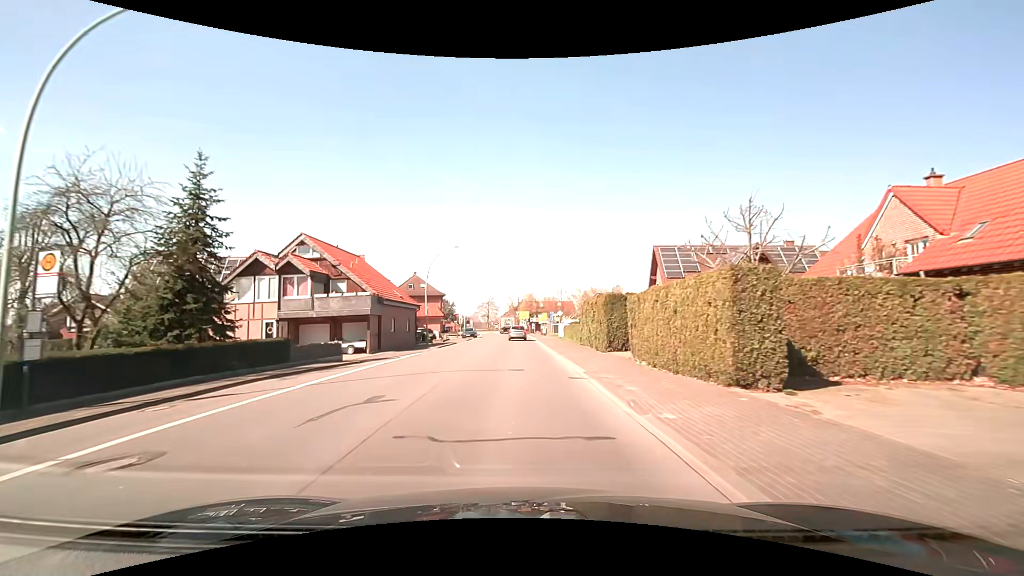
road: secondary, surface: asphalt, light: Day
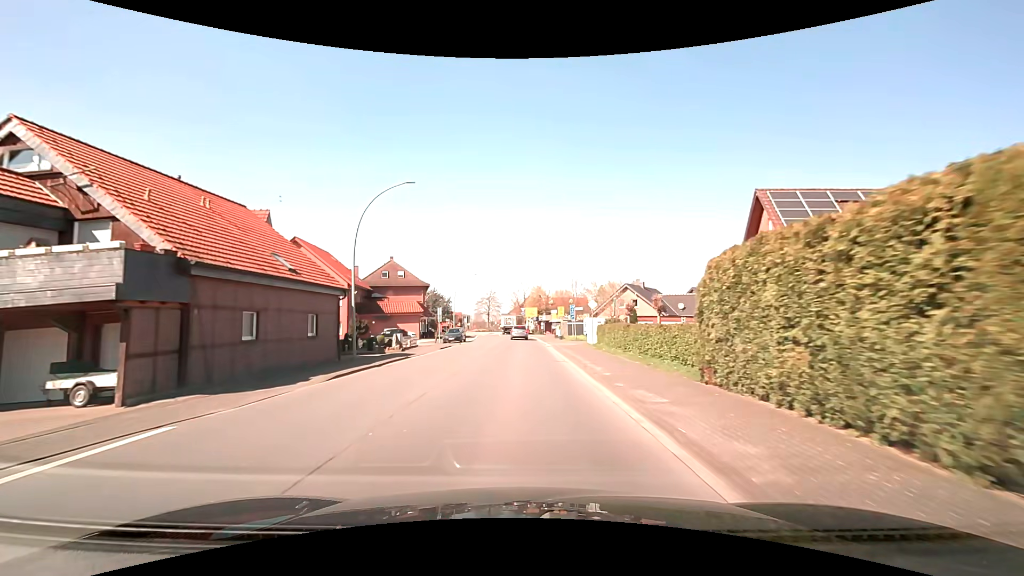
(-0.1, +20.9) m; -1°
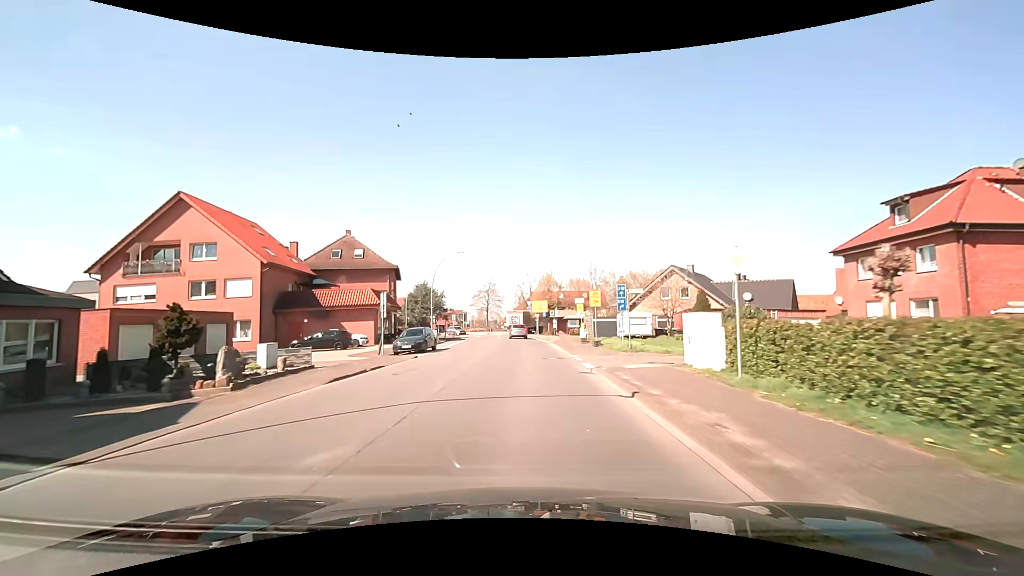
(-0.1, +20.3) m; -1°
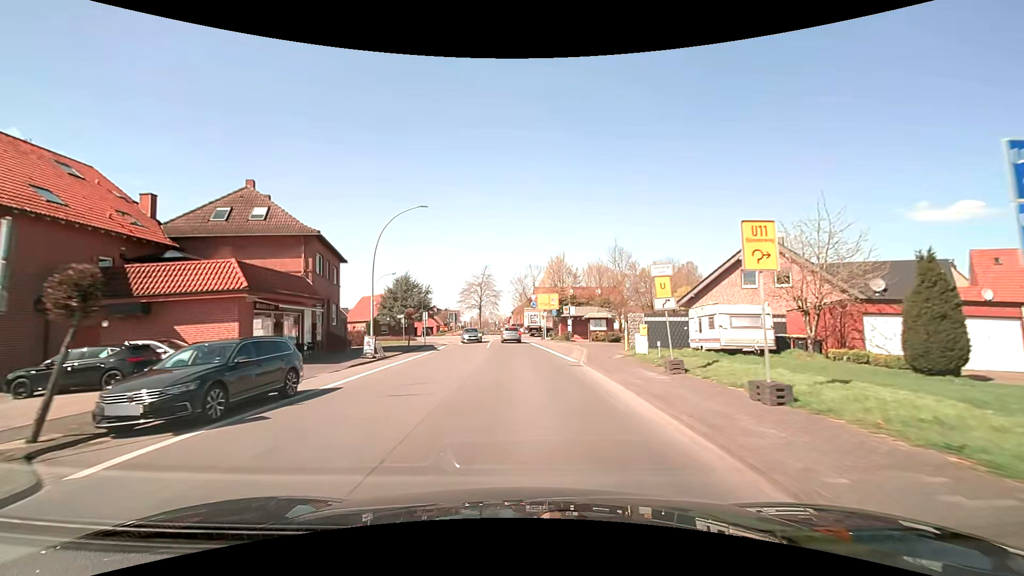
(-0.1, +19.6) m; -1°
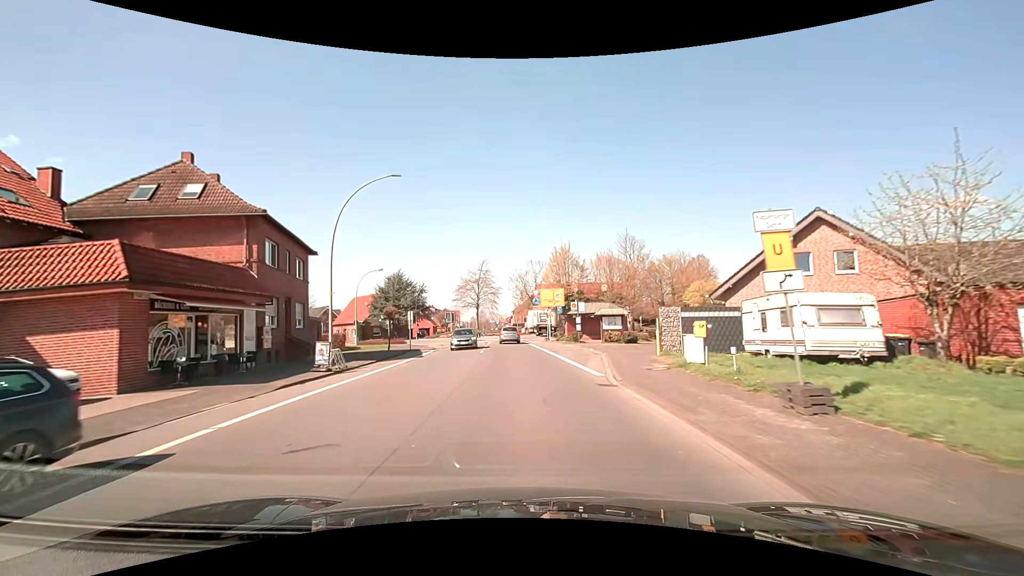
(+0.1, +6.3) m; +1°
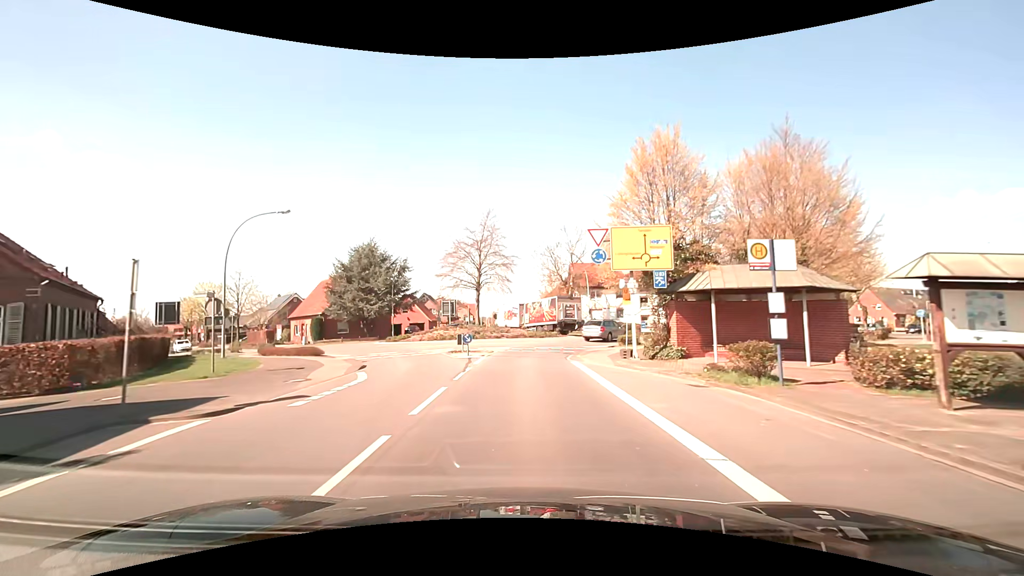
(-0.8, +28.8) m; -3°
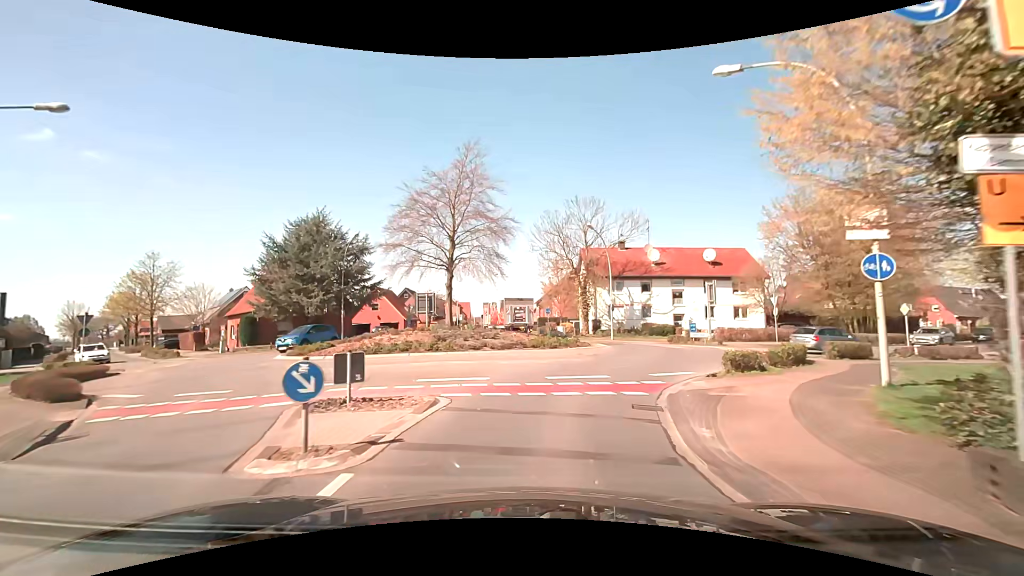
(-0.1, +15.3) m; 0°
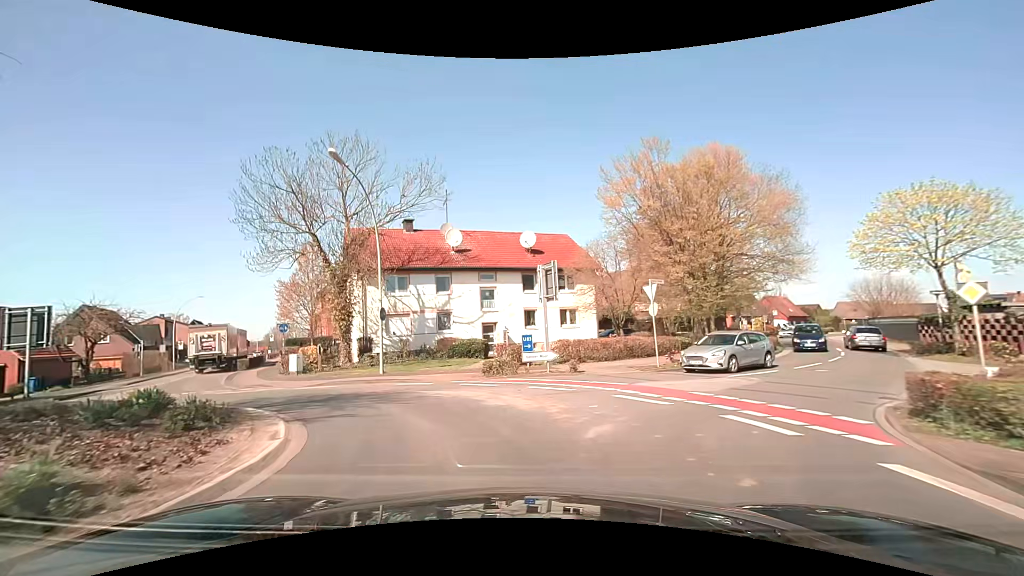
(+3.8, +18.4) m; +24°
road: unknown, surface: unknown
(-2, +10) (-8, +17) (-15, +24) (-21, +33) (-26, +42) (-30, +51) (-34, +60) (-39, +69) (-43, +78) (-47, +87) m
